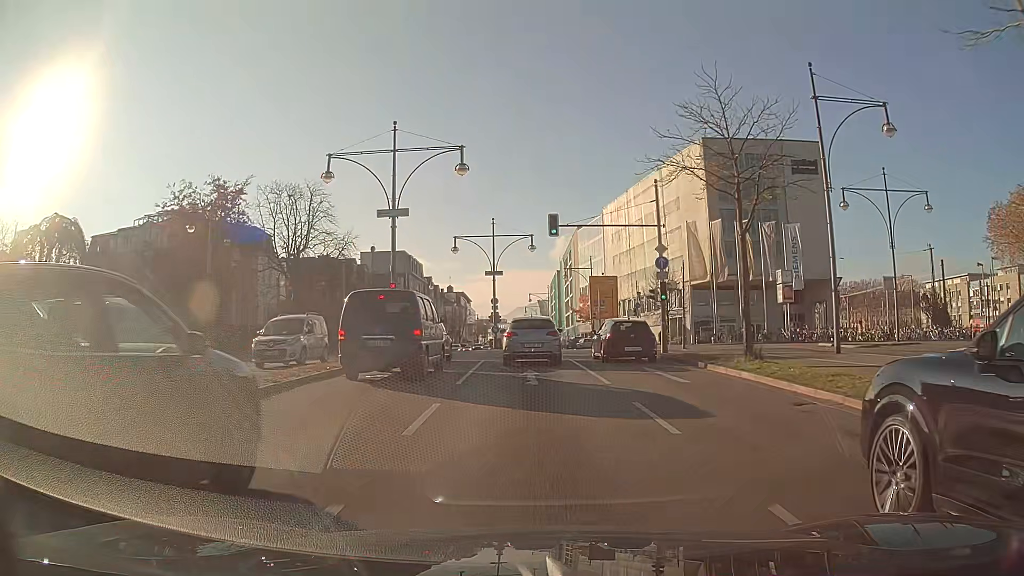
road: primary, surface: asphalt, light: Day
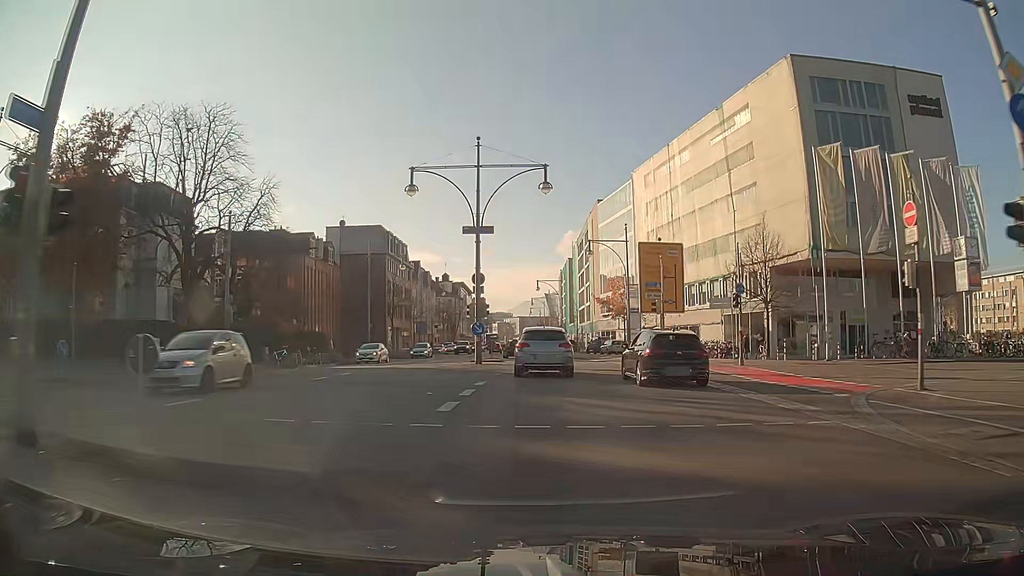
(-0.1, +23.2) m; 0°
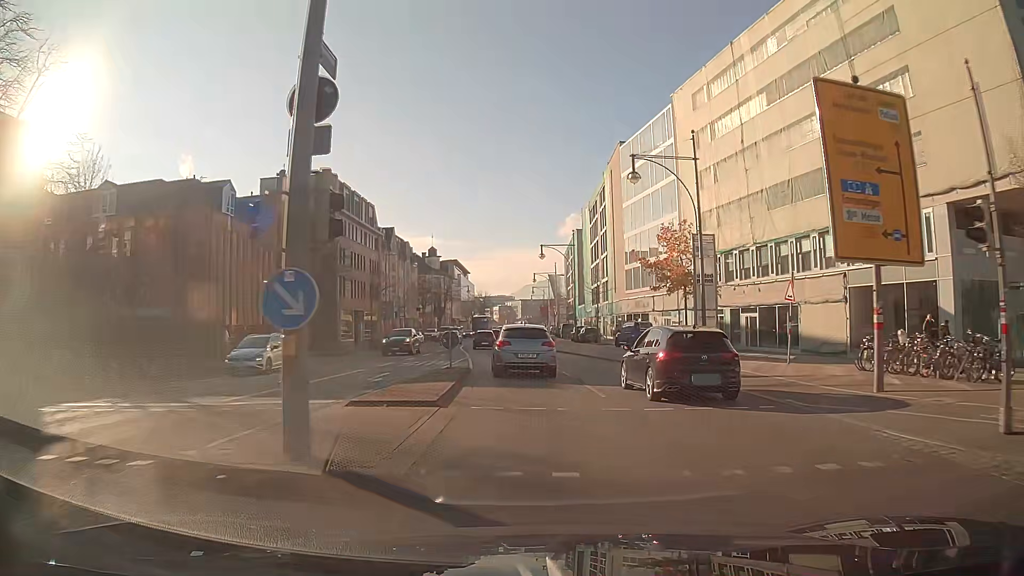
(0.0, +23.3) m; -1°
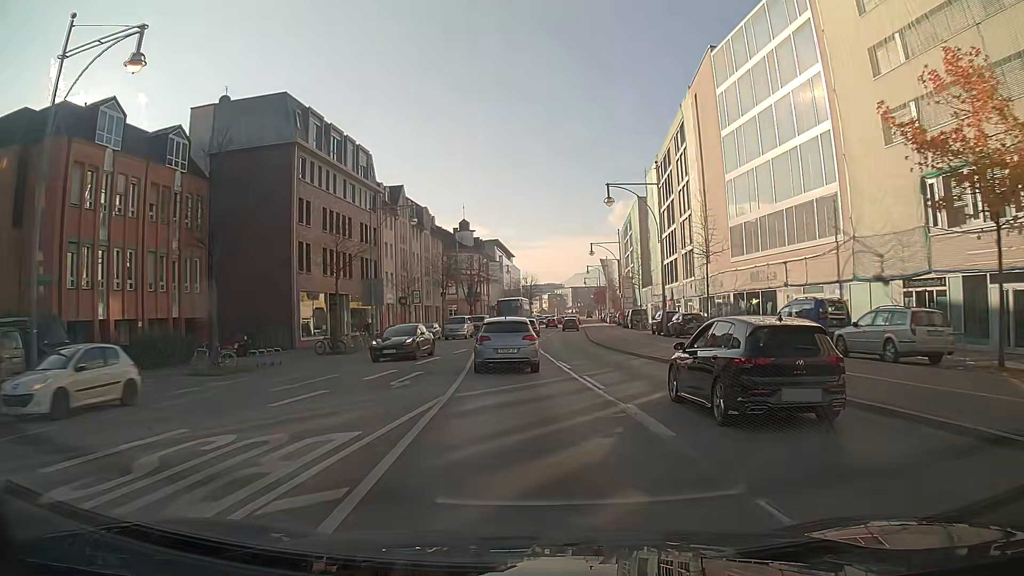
(-0.9, +23.4) m; -5°
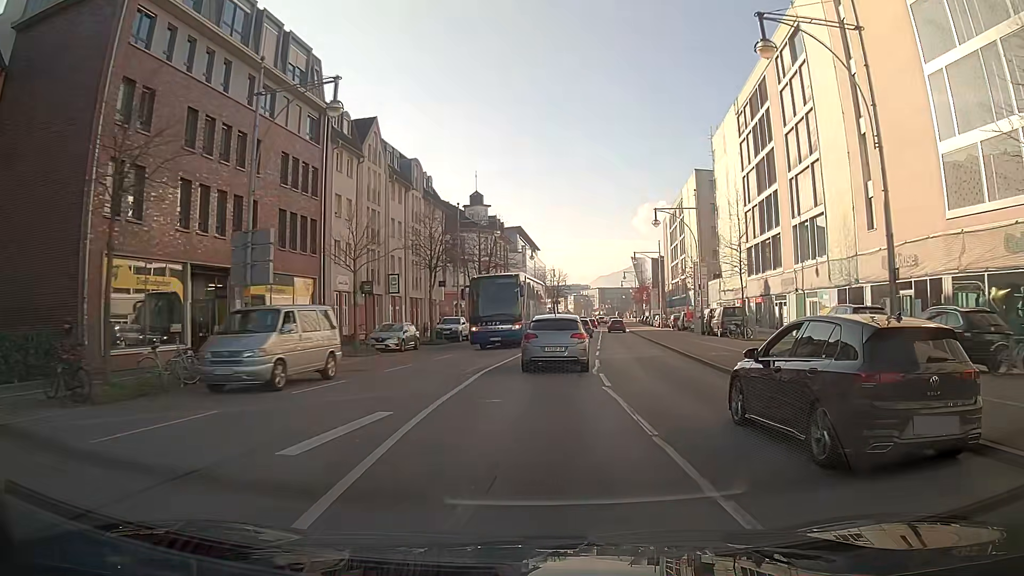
(-0.4, +24.1) m; -1°
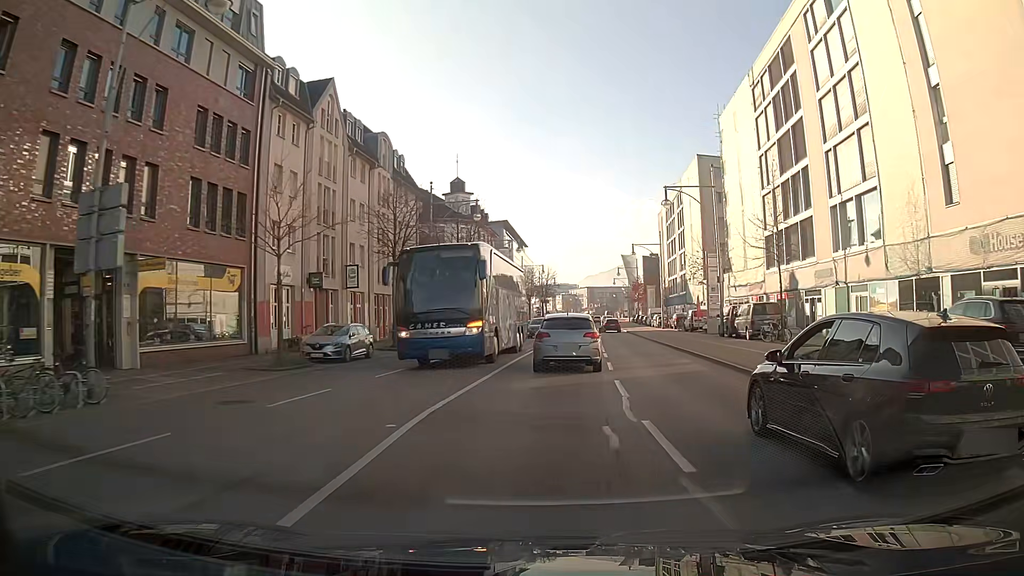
(+0.1, +8.2) m; +1°
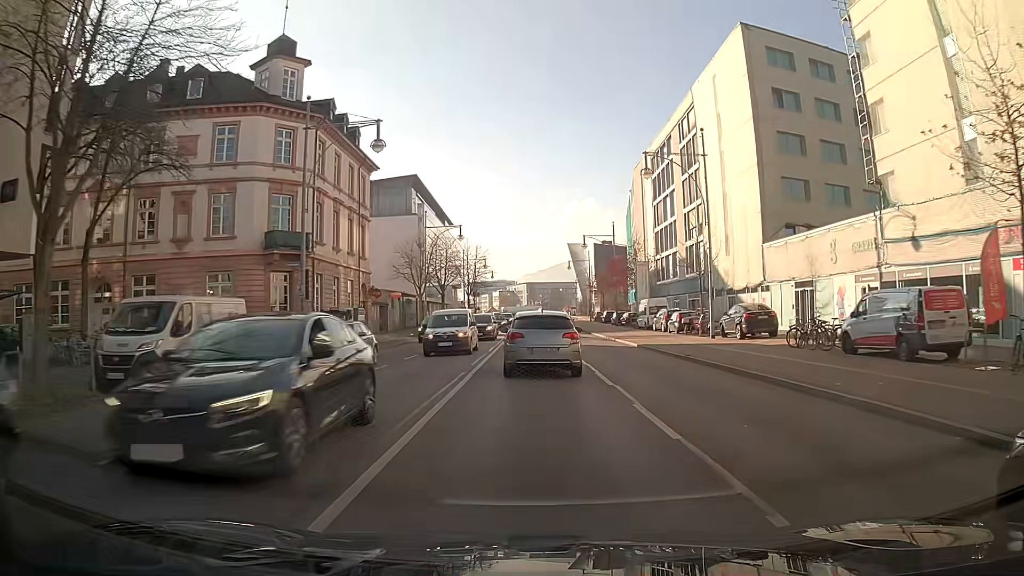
(+2.0, +40.8) m; +4°
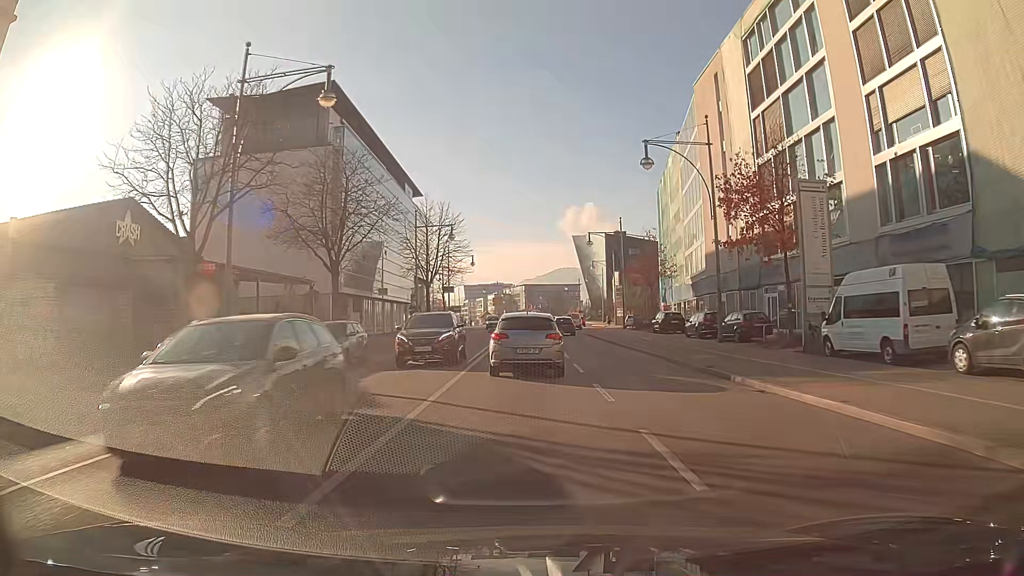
(+0.2, +38.3) m; 0°
